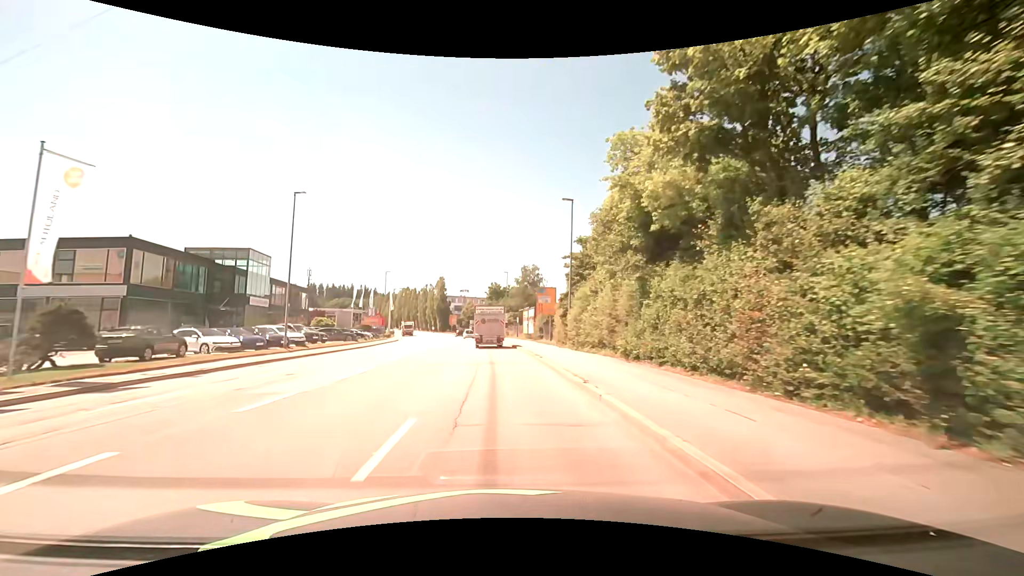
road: tertiary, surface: asphalt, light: Day
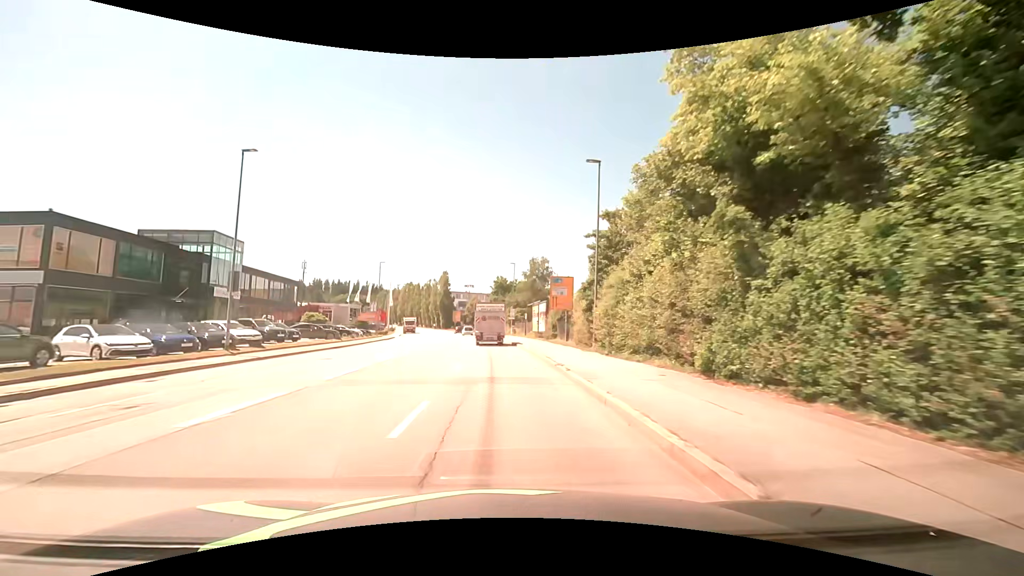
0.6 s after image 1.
(-0.1, +7.5) m; -1°
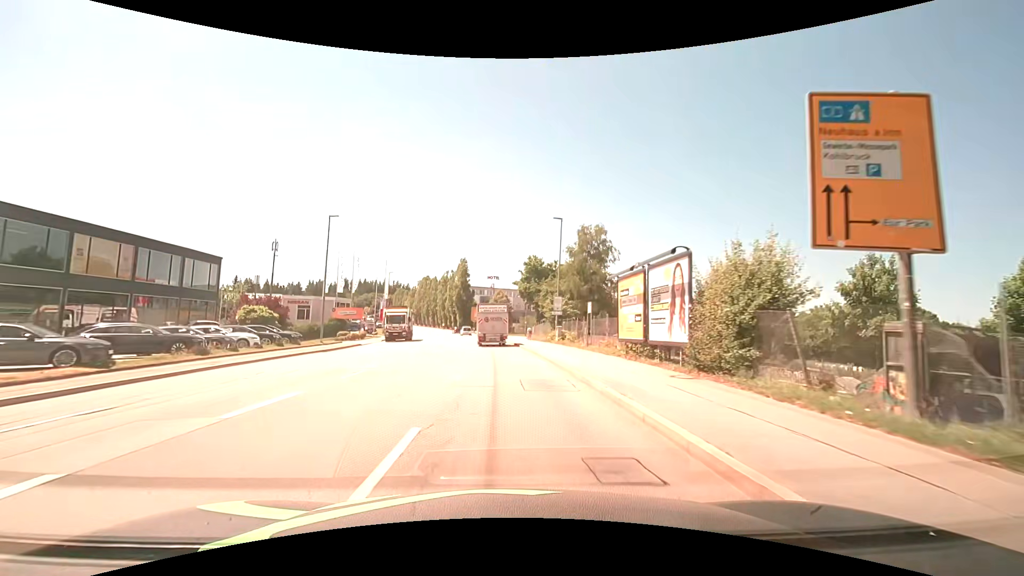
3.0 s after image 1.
(-0.8, +29.8) m; -3°
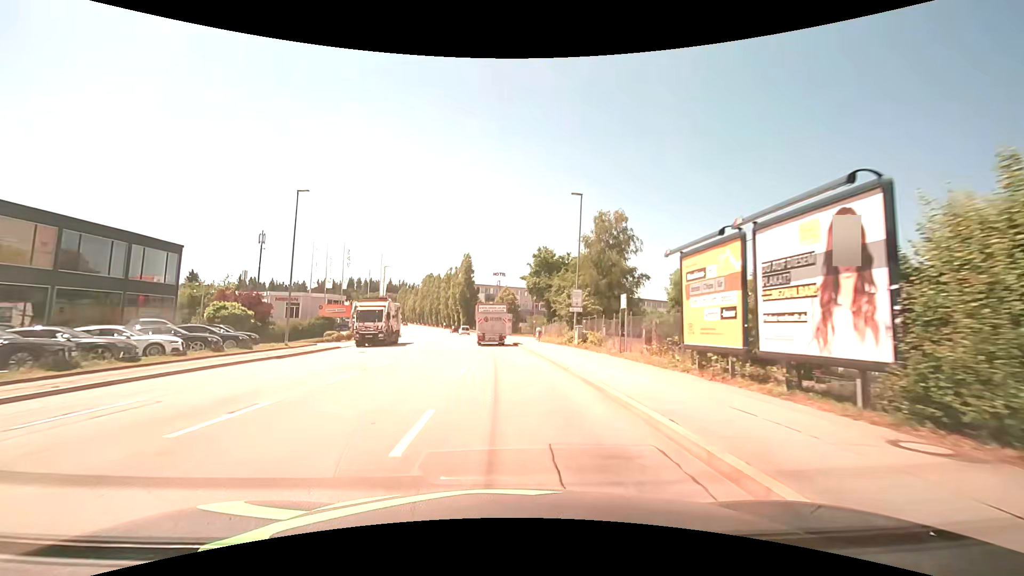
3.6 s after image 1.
(-0.1, +7.4) m; -1°
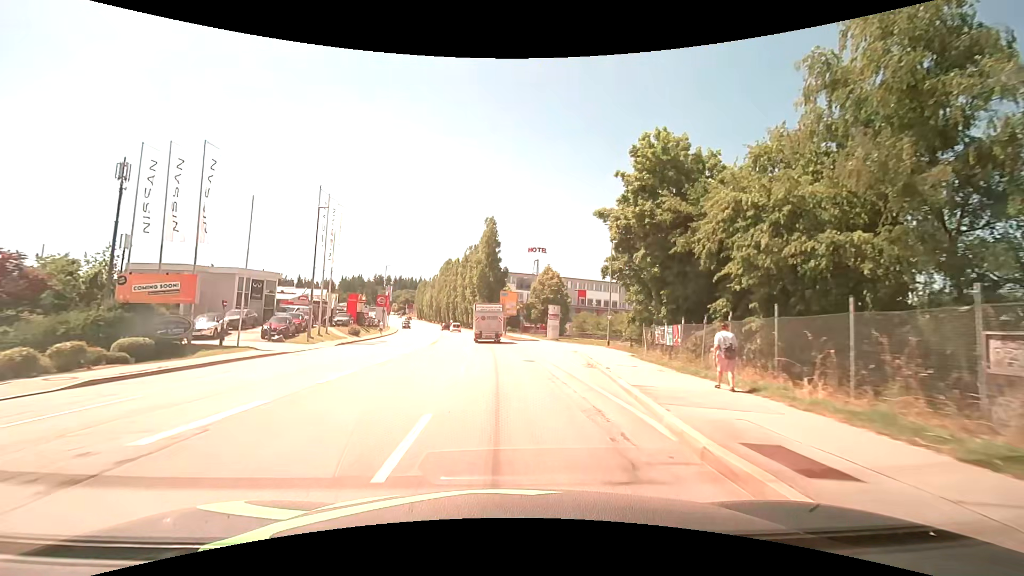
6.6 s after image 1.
(-1.2, +37.3) m; -4°
(0, +10) (0, +20) (-1, +30) (-2, +40) (-2, +50) (-3, +60) (-5, +70) (-6, +80) (-8, +90) (-10, +99) m
